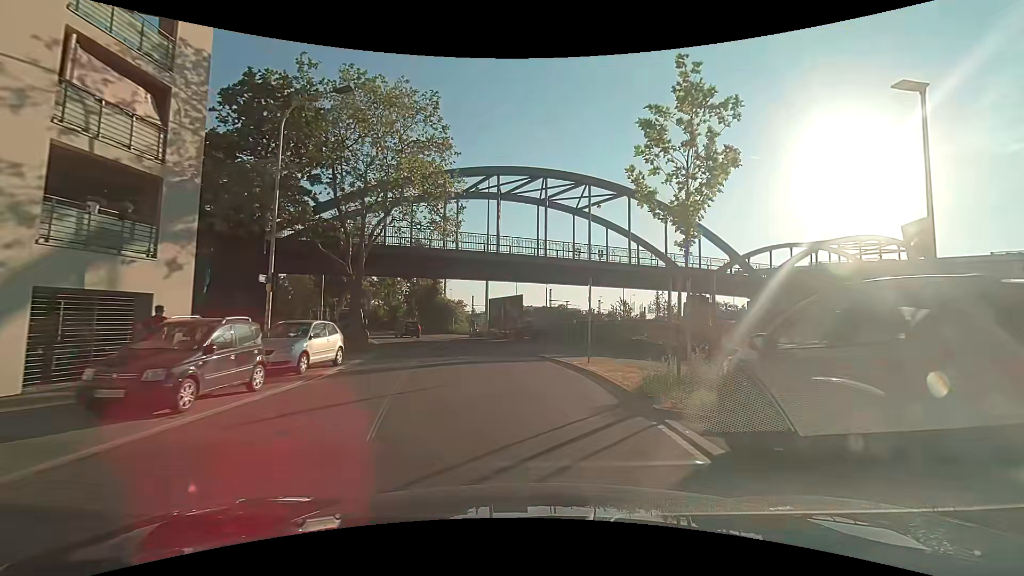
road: tertiary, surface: asphalt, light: Day
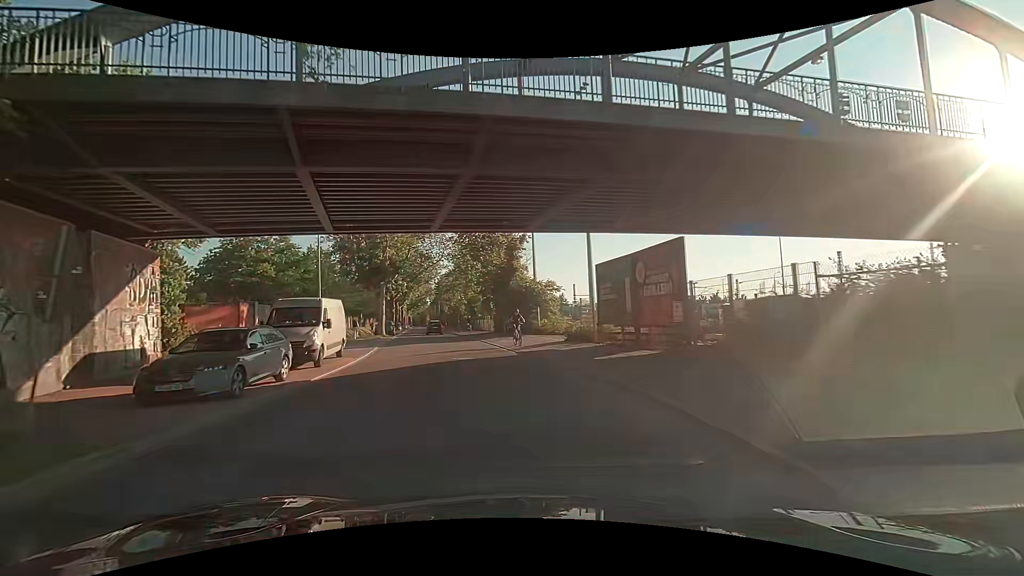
(-1.6, +22.8) m; -11°
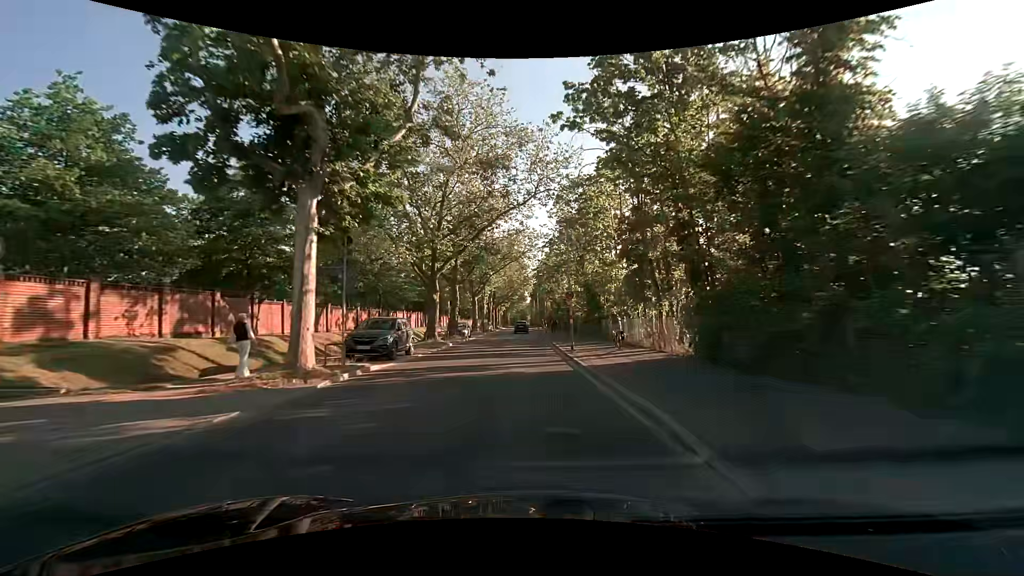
(-5.0, +33.9) m; -13°
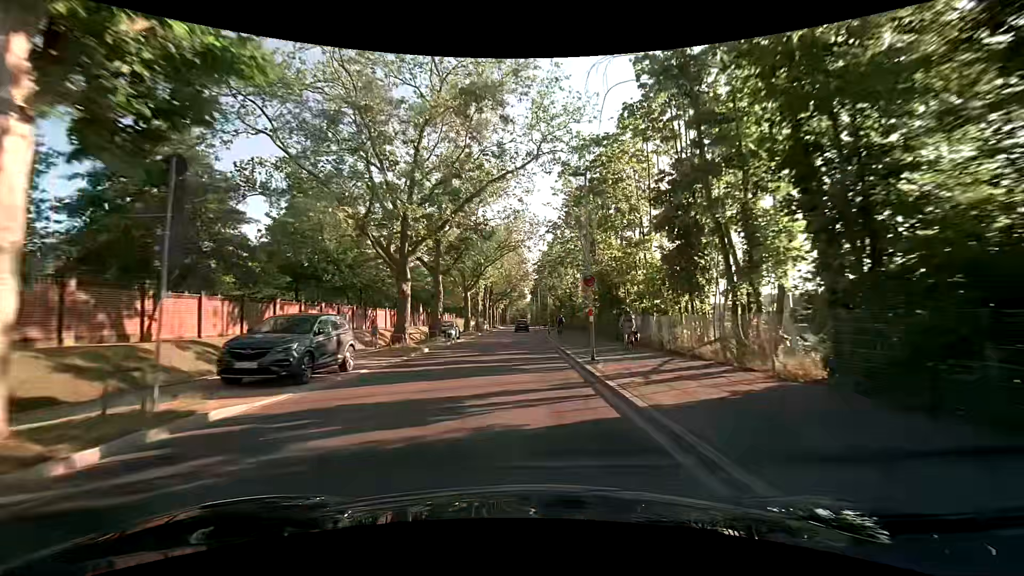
(+0.1, +7.5) m; +1°
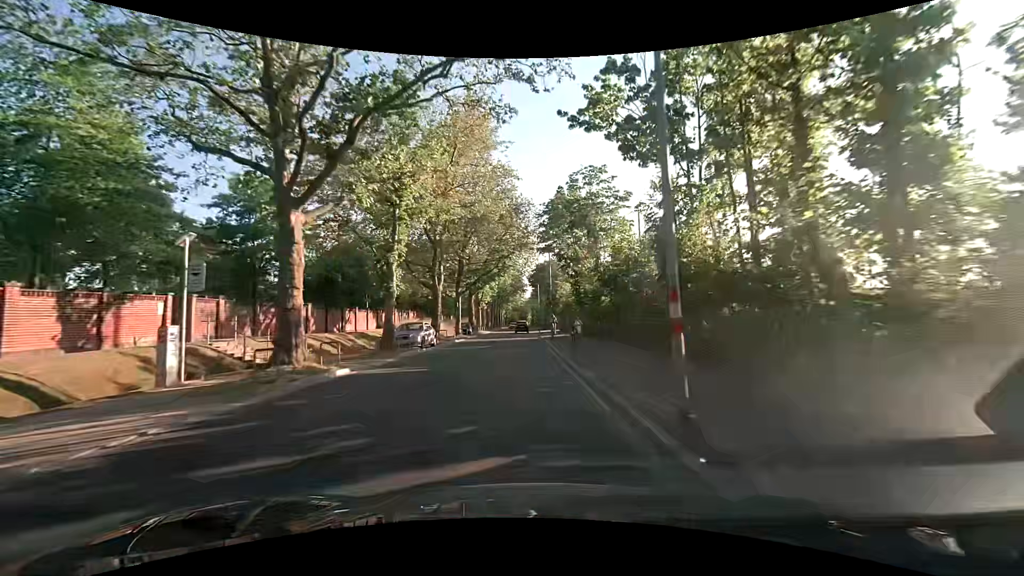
(-0.4, +38.2) m; 0°
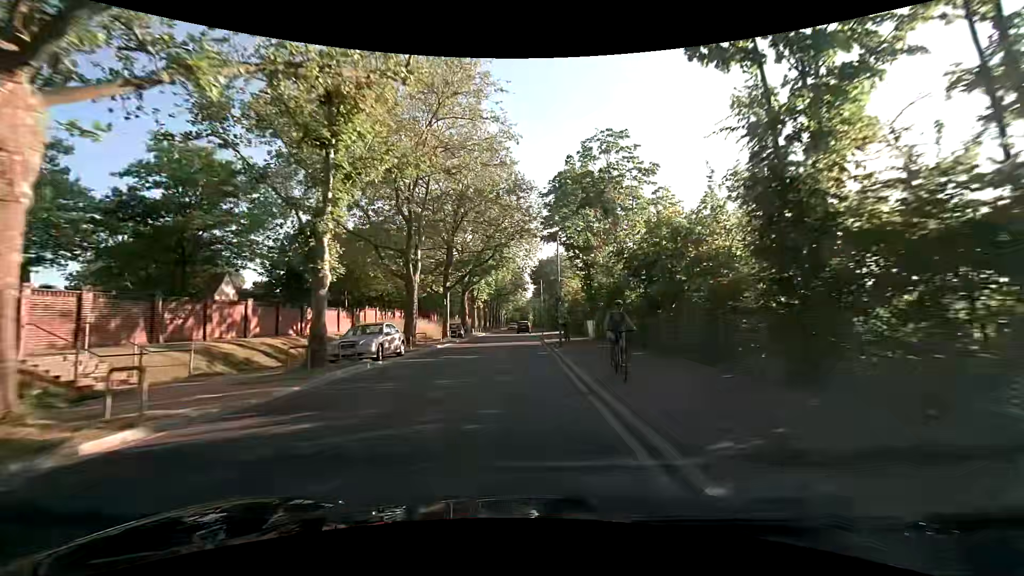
(-0.1, +7.6) m; 0°
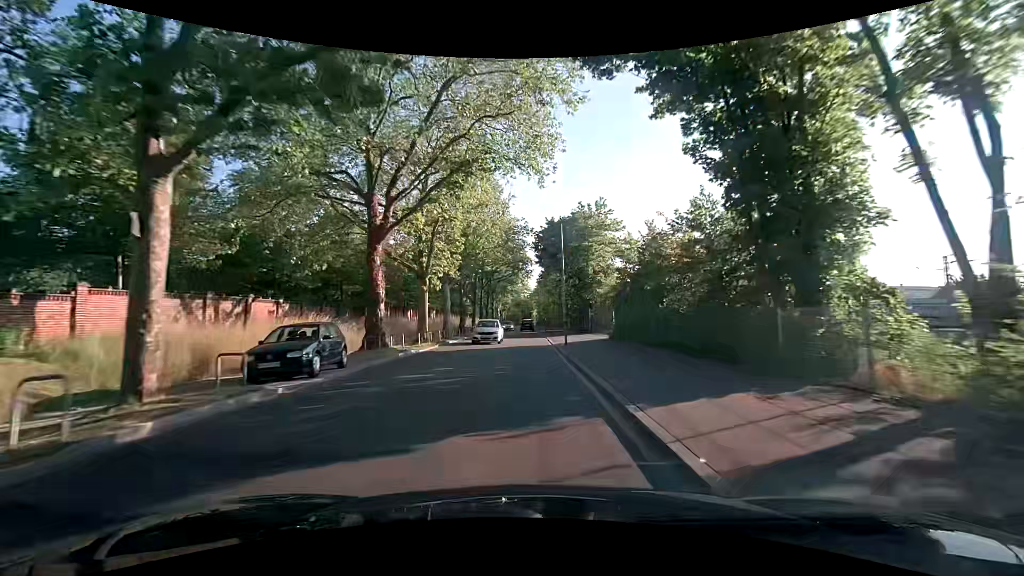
(-0.4, +30.3) m; -1°
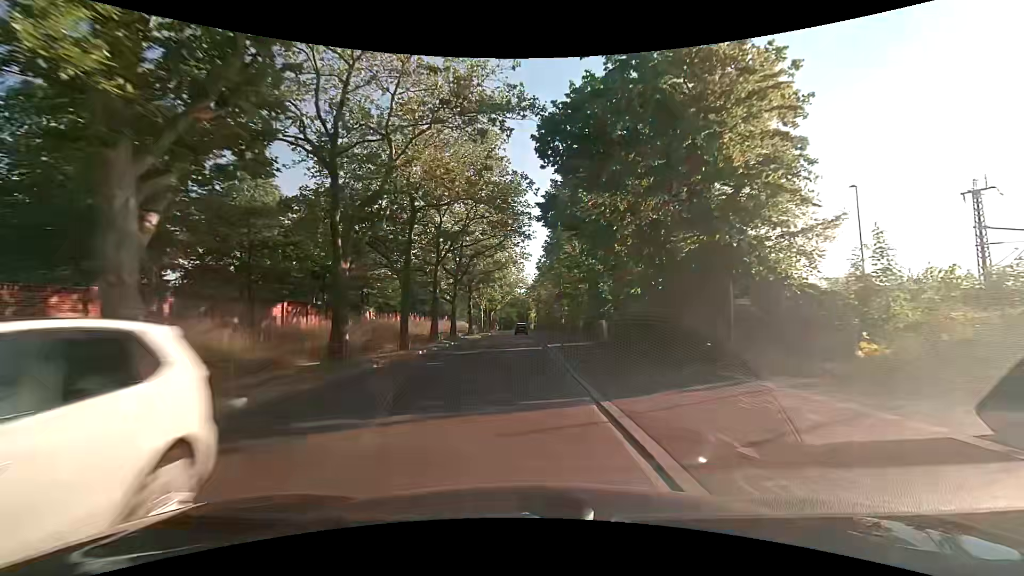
(+0.3, +30.6) m; +1°
(0, +10) (0, +20) (0, +30) (0, +40) (-1, +50) (-1, +60) (-1, +70) (-1, +80) (-1, +90) (-2, +100) m
